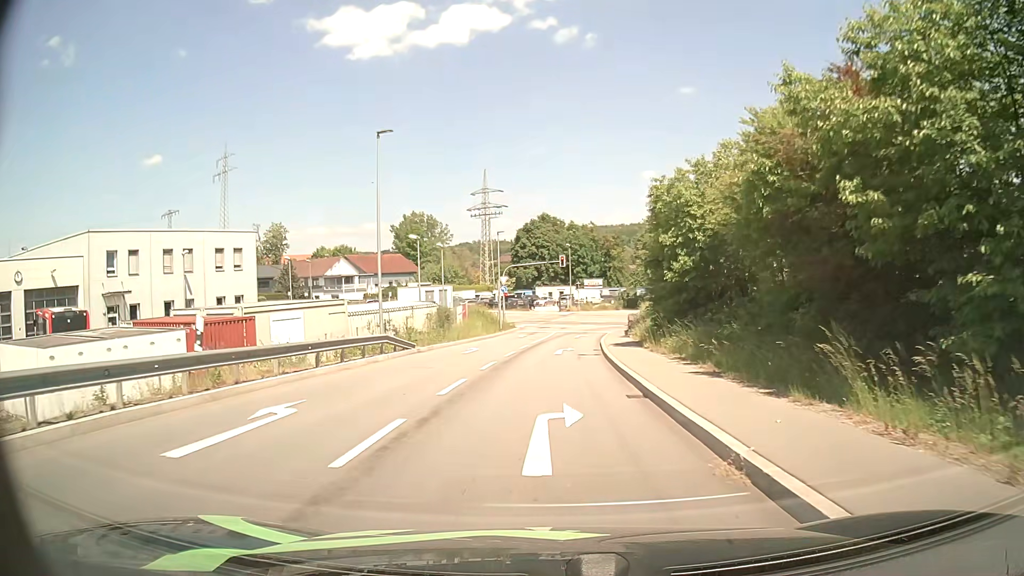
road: primary_link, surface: asphalt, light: Day
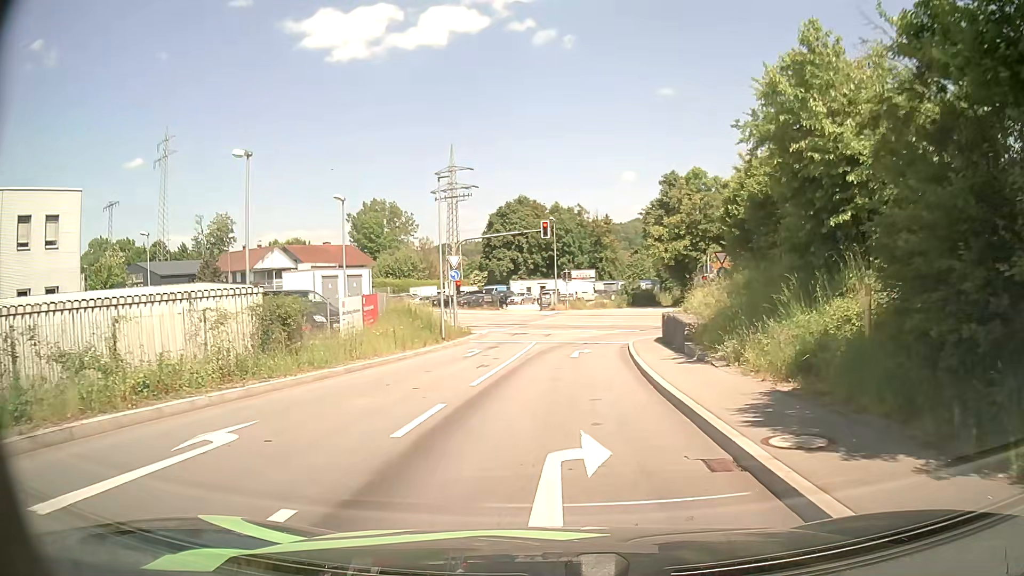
(+0.1, +22.1) m; +1°
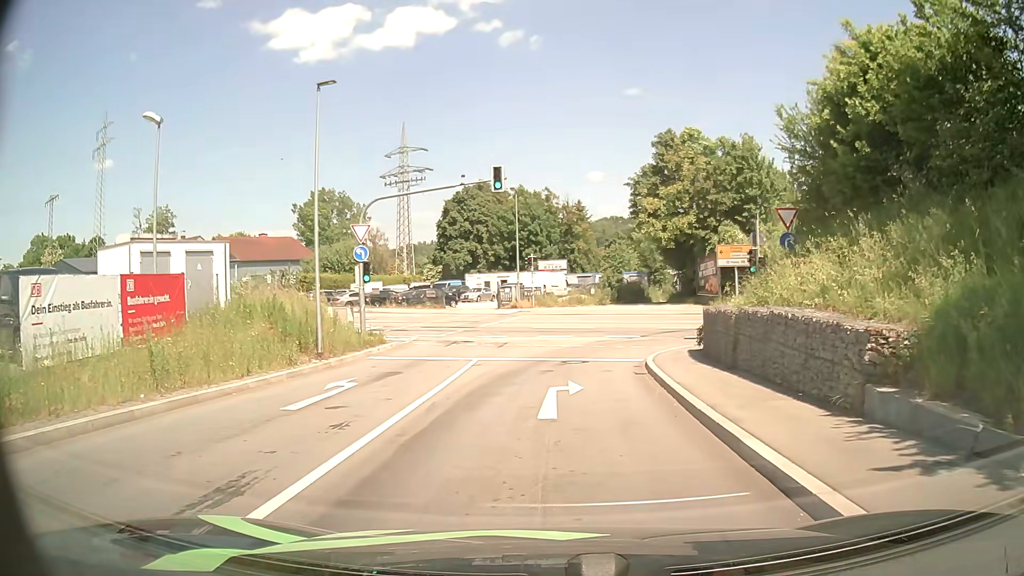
(+0.5, +14.0) m; +3°
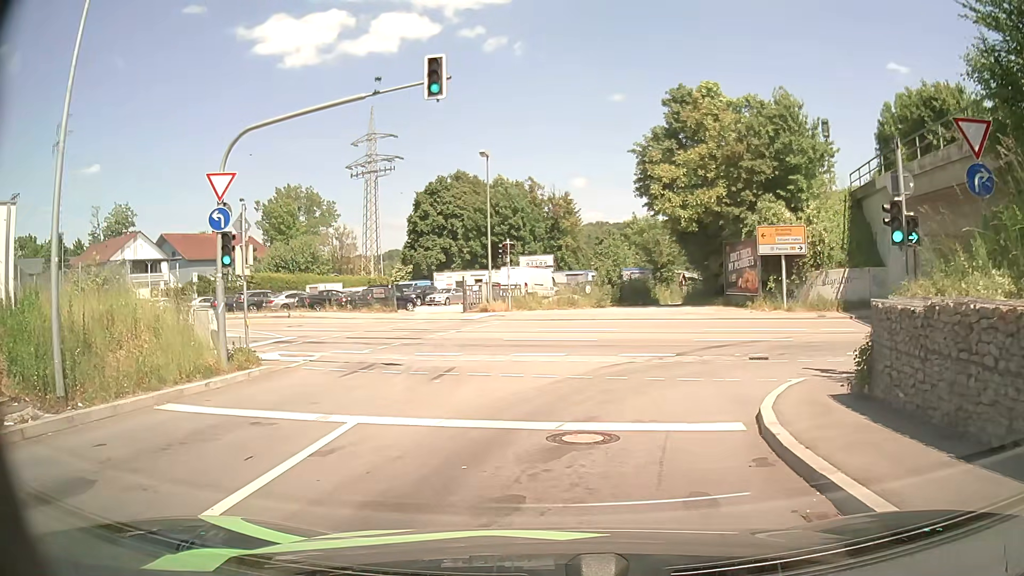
(+0.2, +11.0) m; +1°
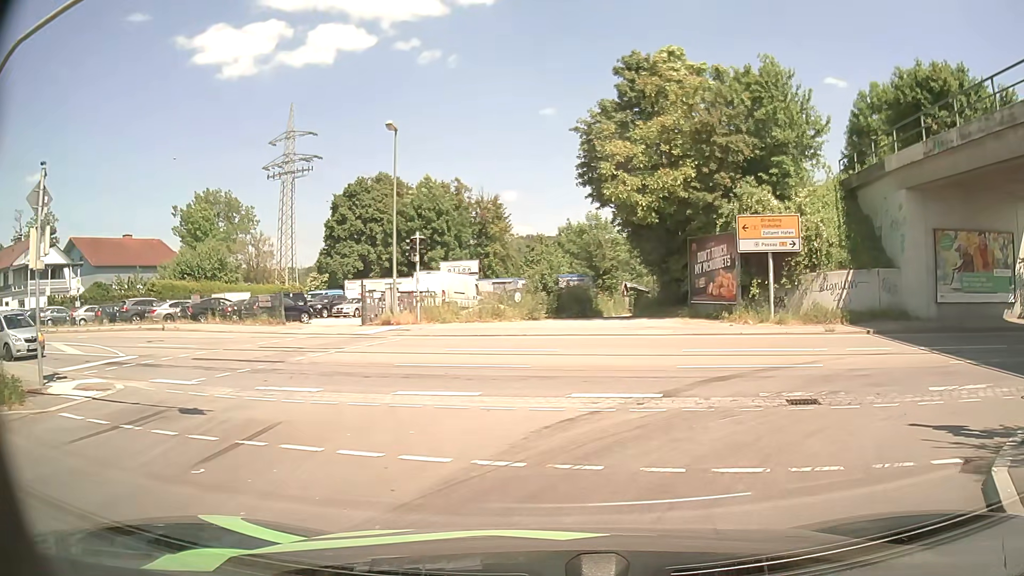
(+0.2, +7.1) m; +6°
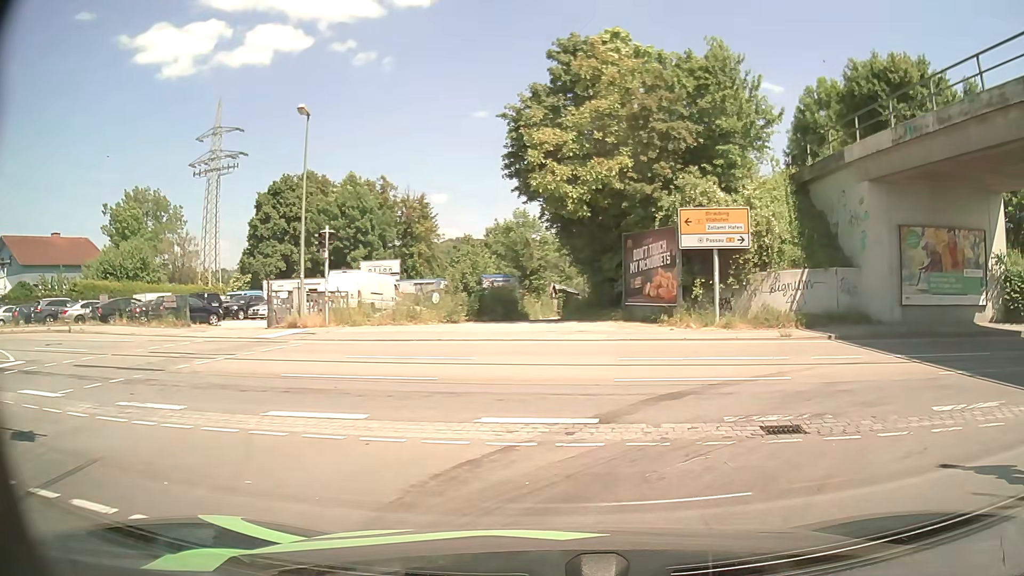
(+0.1, +2.4) m; +5°
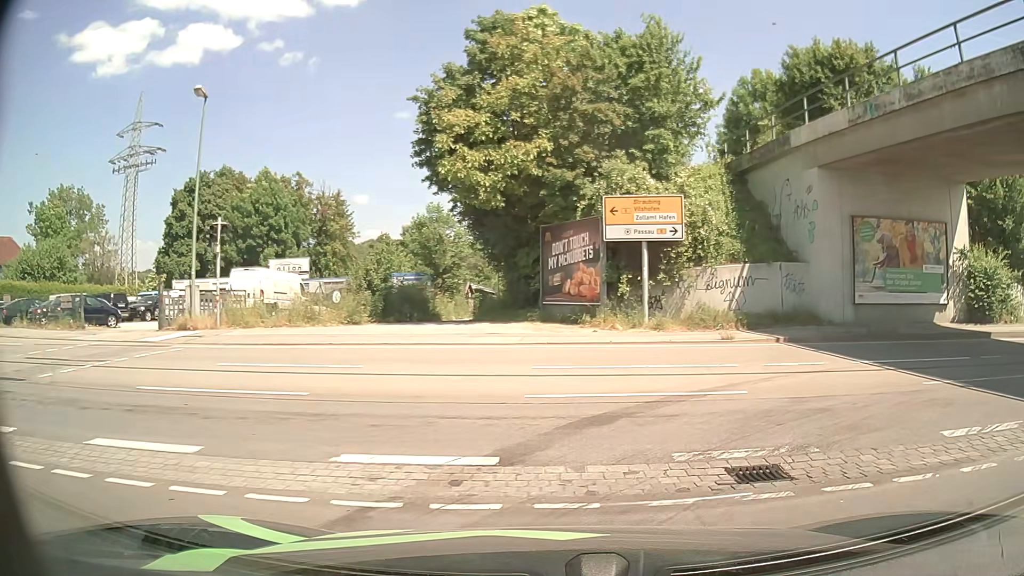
(+0.2, +2.3) m; +6°
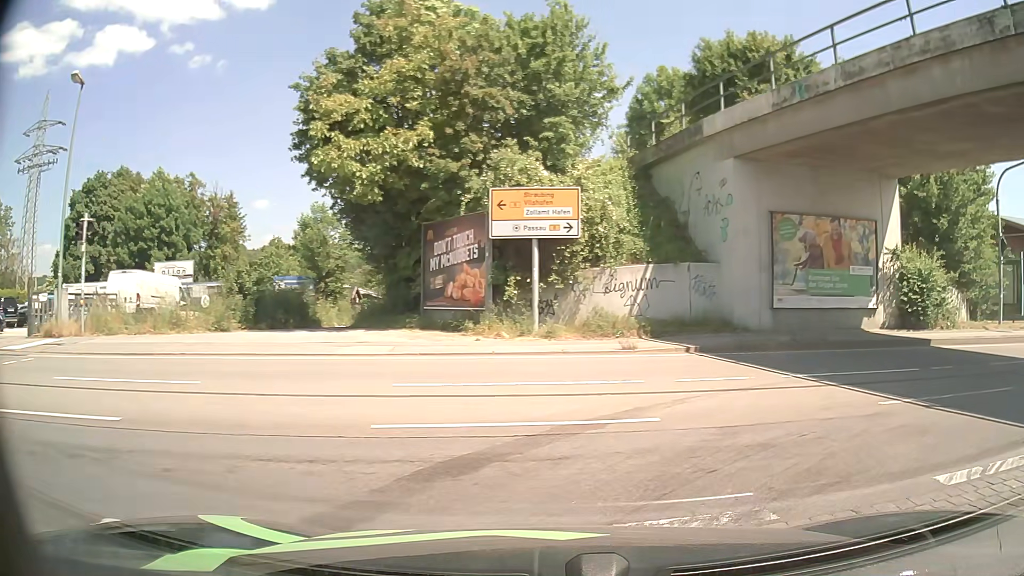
(+0.2, +2.1) m; +8°
